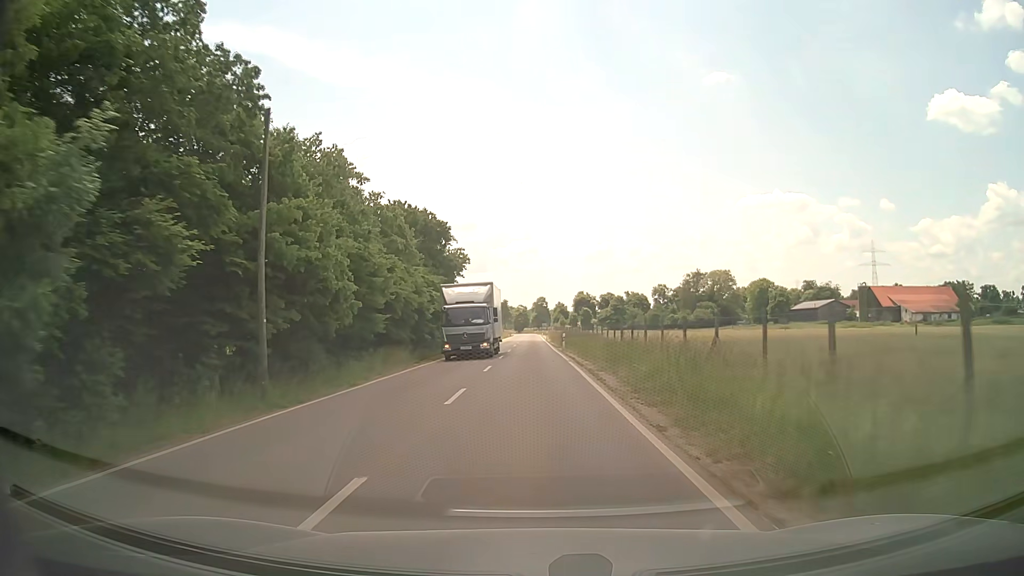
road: tertiary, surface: asphalt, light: Day
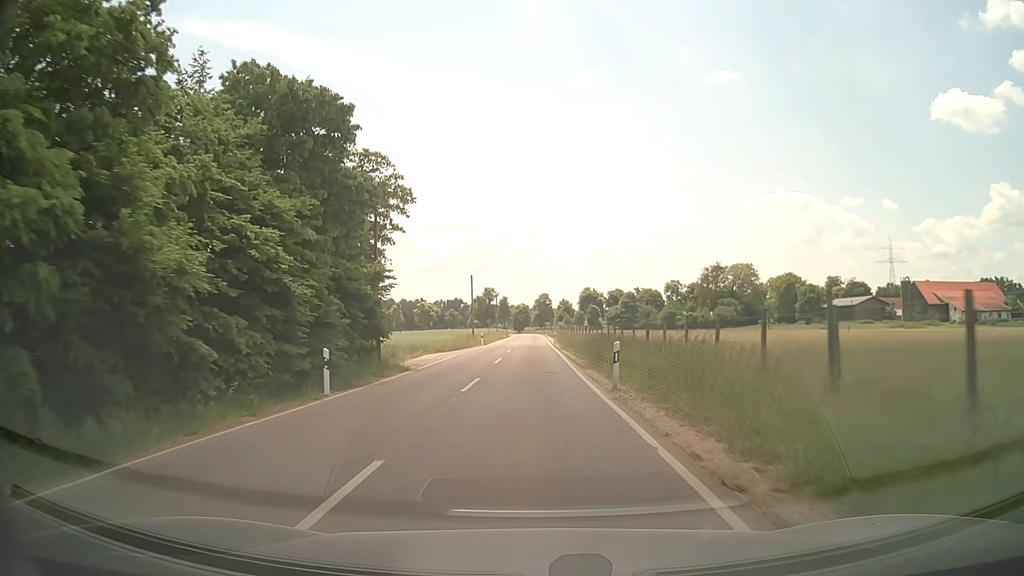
(0.0, +26.2) m; 0°
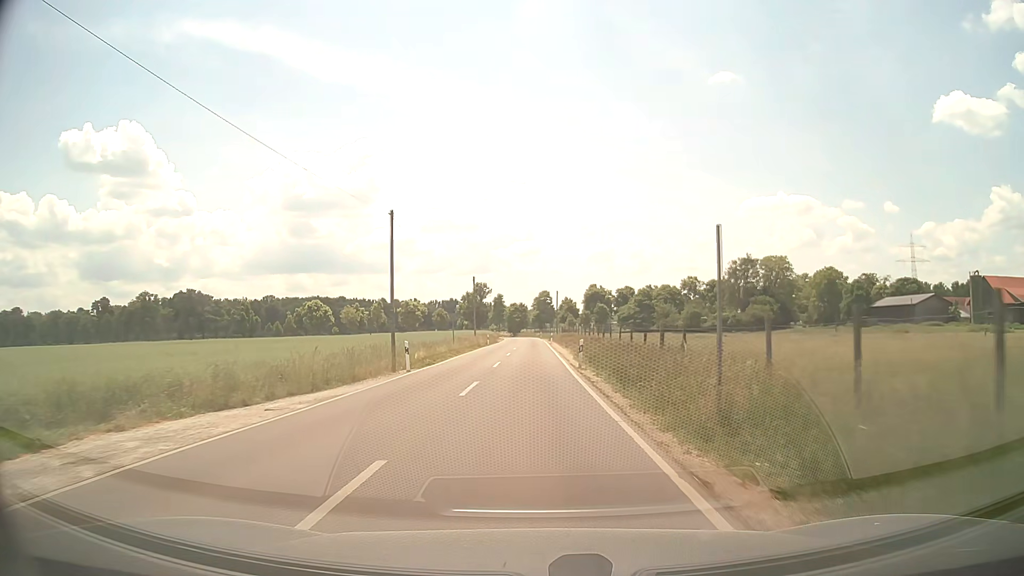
(-0.1, +35.2) m; 0°
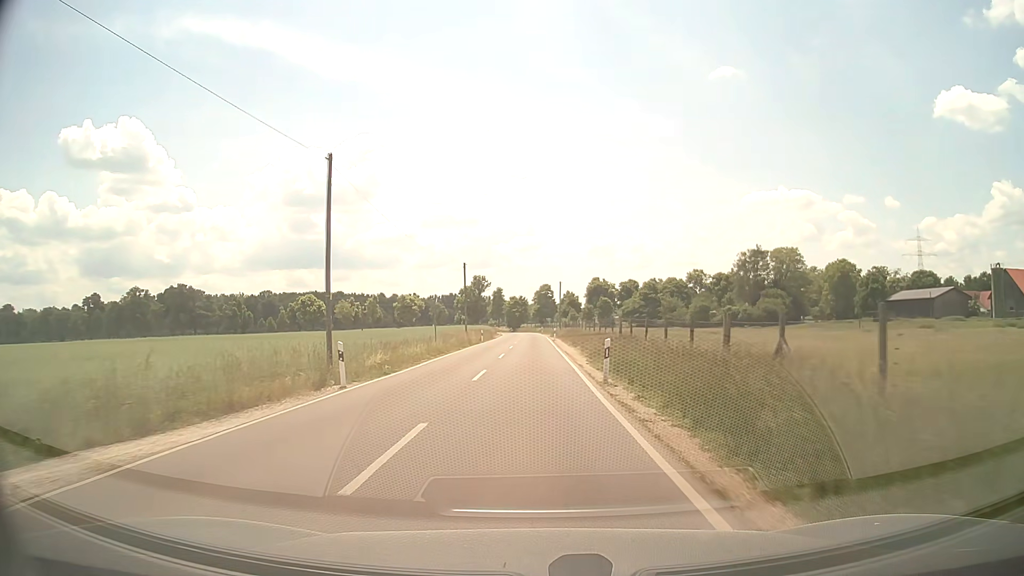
(0.0, +8.8) m; 0°
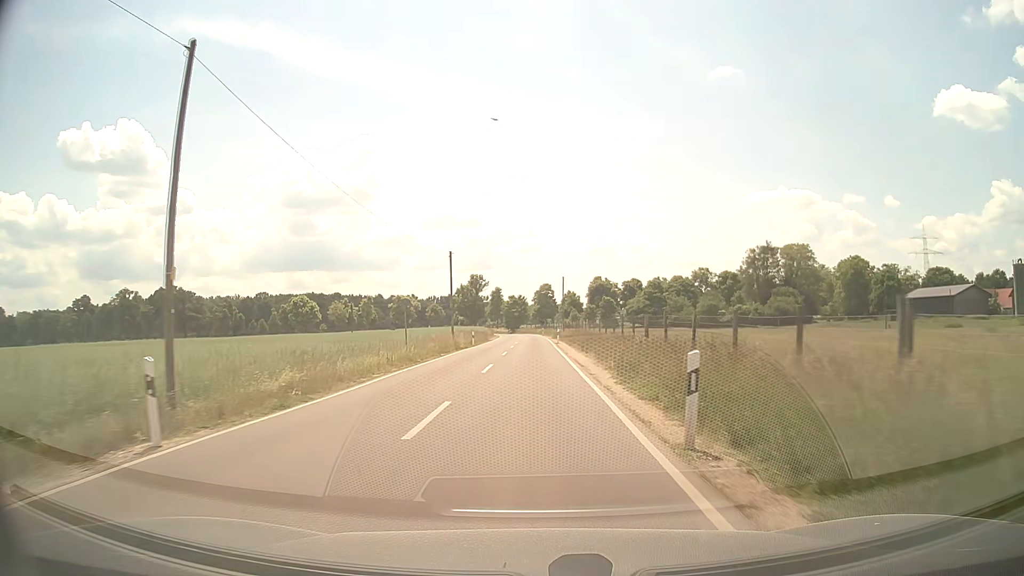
(0.0, +8.8) m; 0°
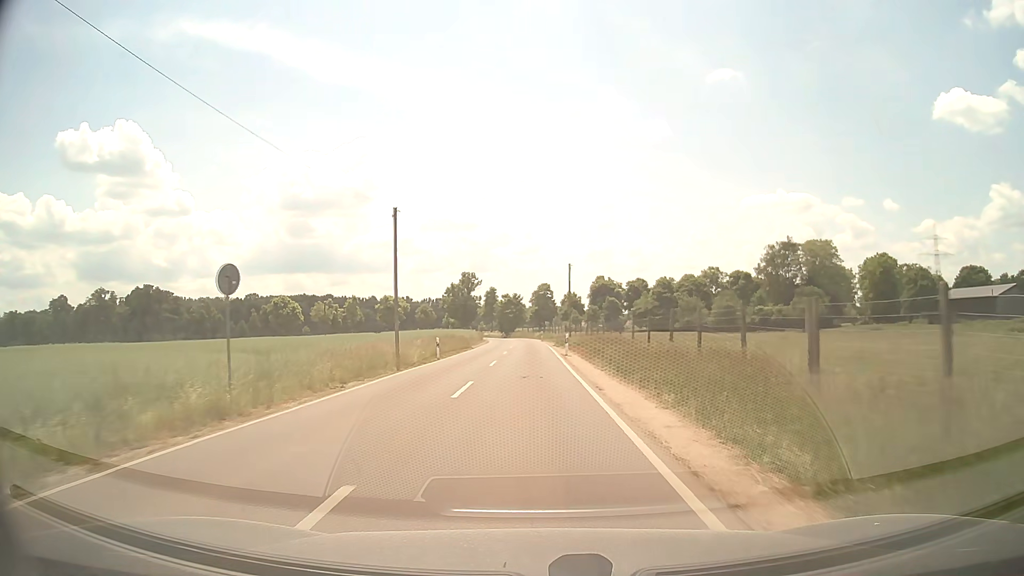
(0.0, +17.6) m; 0°
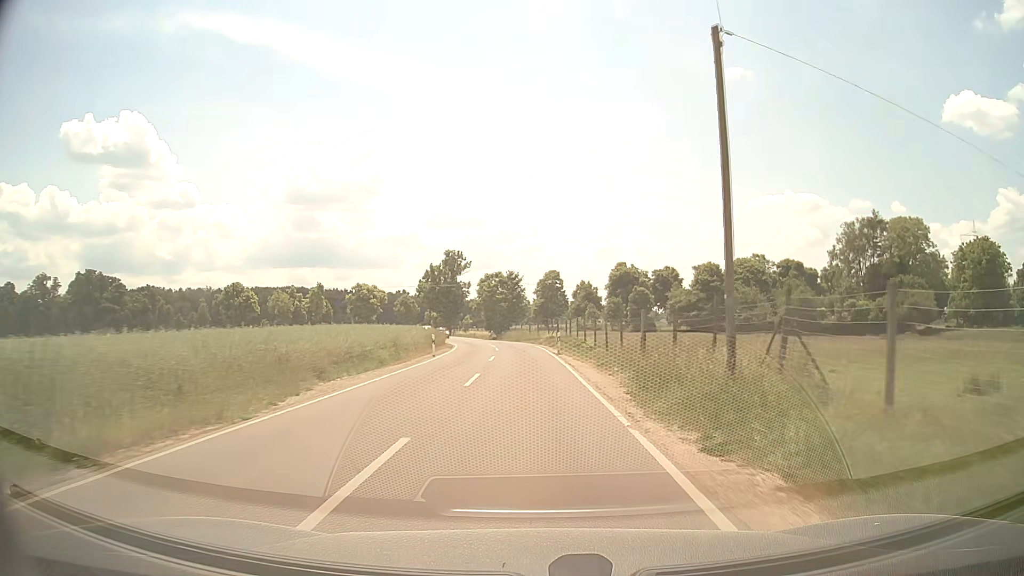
(-0.3, +43.1) m; -1°
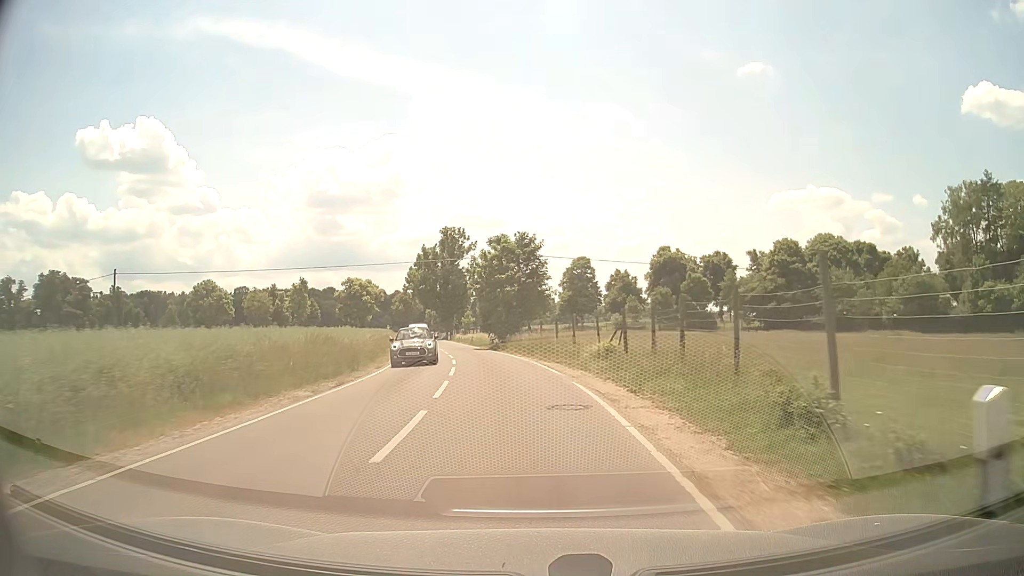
(-0.3, +32.0) m; -2°
(0, +10) (-1, +20) (-2, +30) (-4, +40) (-5, +50) (-7, +59) (-9, +69) (-11, +79) (-13, +89) (-15, +99) m
